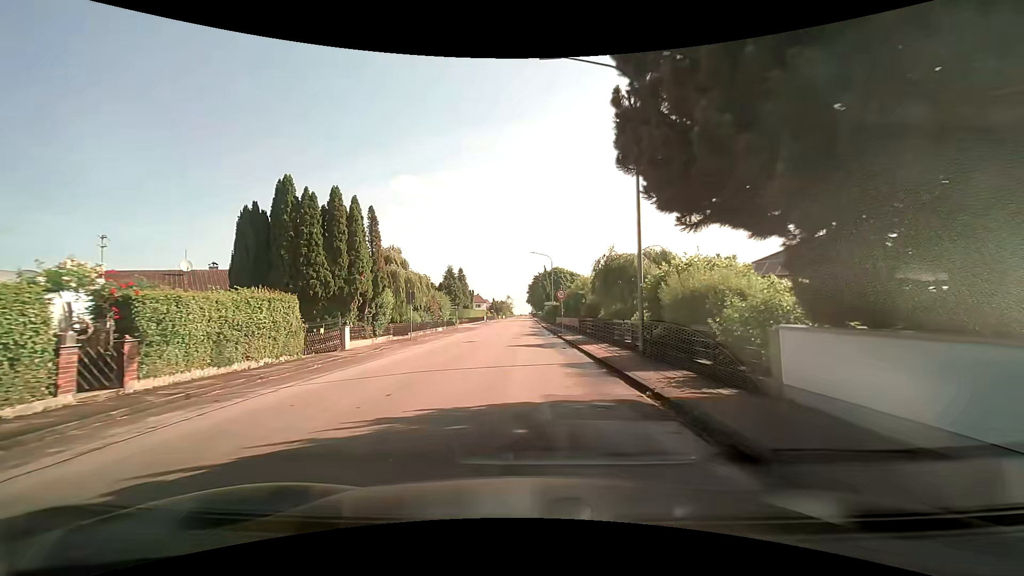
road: tertiary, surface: asphalt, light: Day
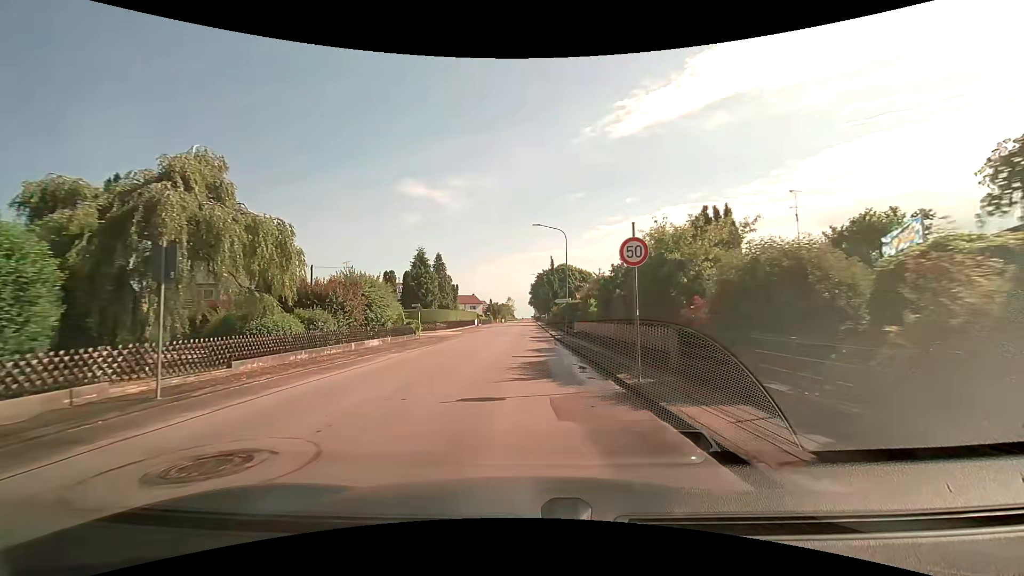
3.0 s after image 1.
(0.0, +22.1) m; 0°
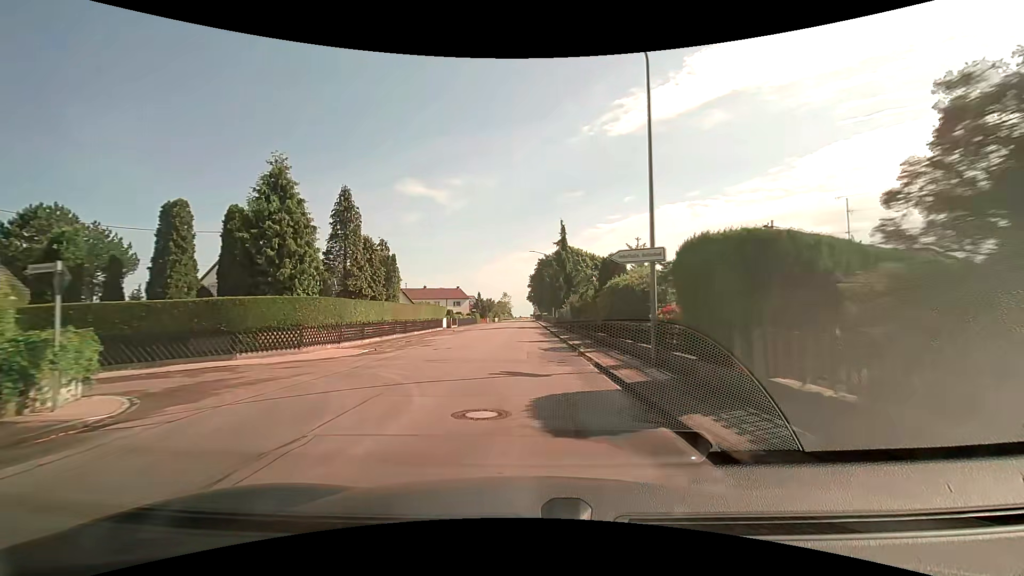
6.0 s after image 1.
(+0.1, +30.6) m; 0°
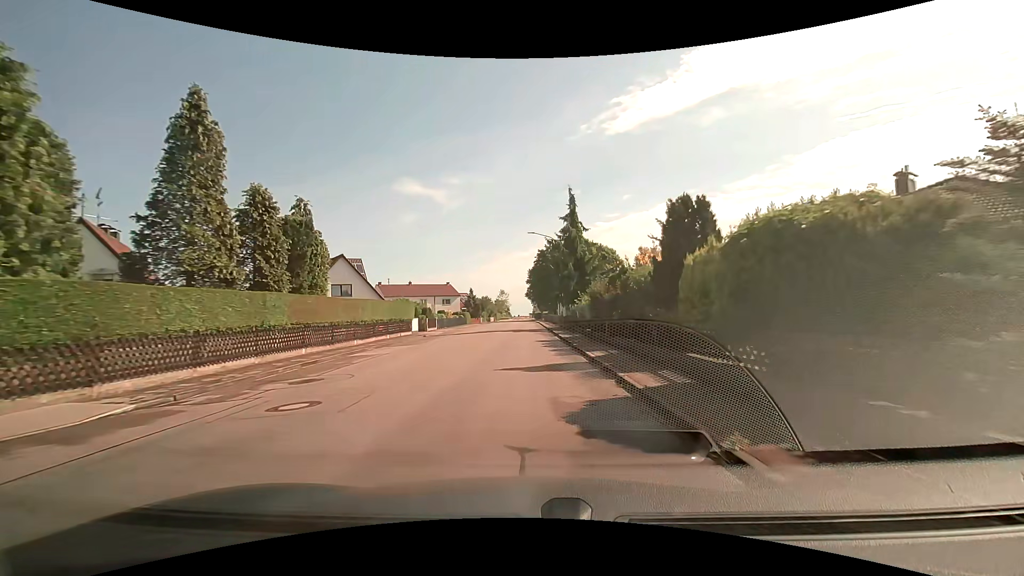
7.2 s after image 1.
(0.0, +13.5) m; 0°
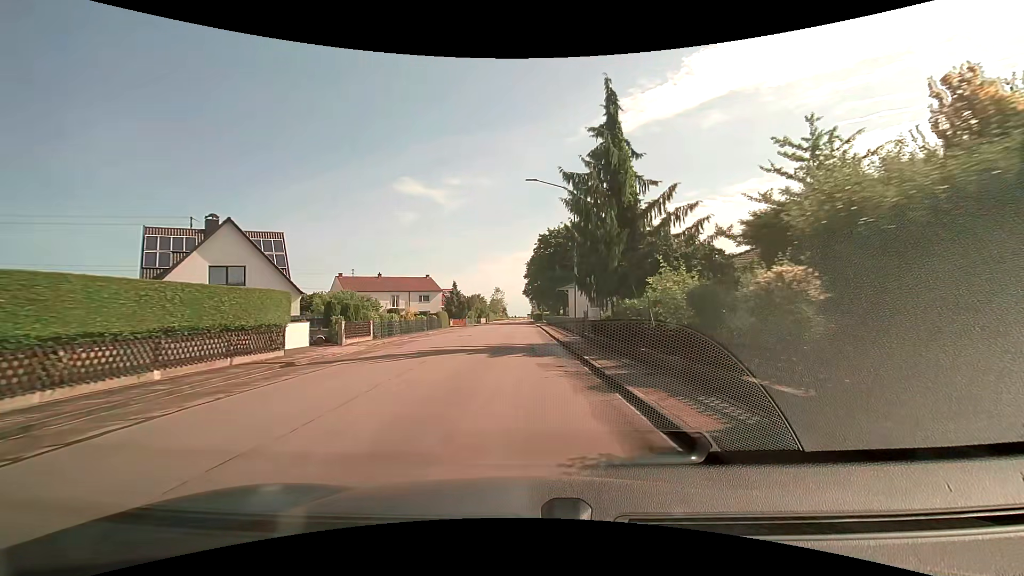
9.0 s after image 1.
(0.0, +20.0) m; 0°
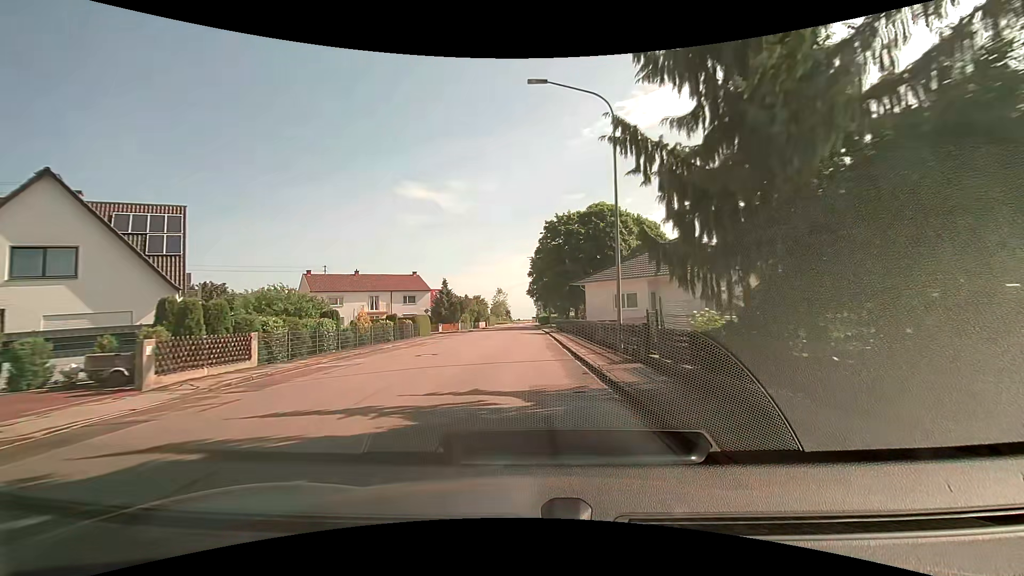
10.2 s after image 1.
(0.0, +13.1) m; 0°
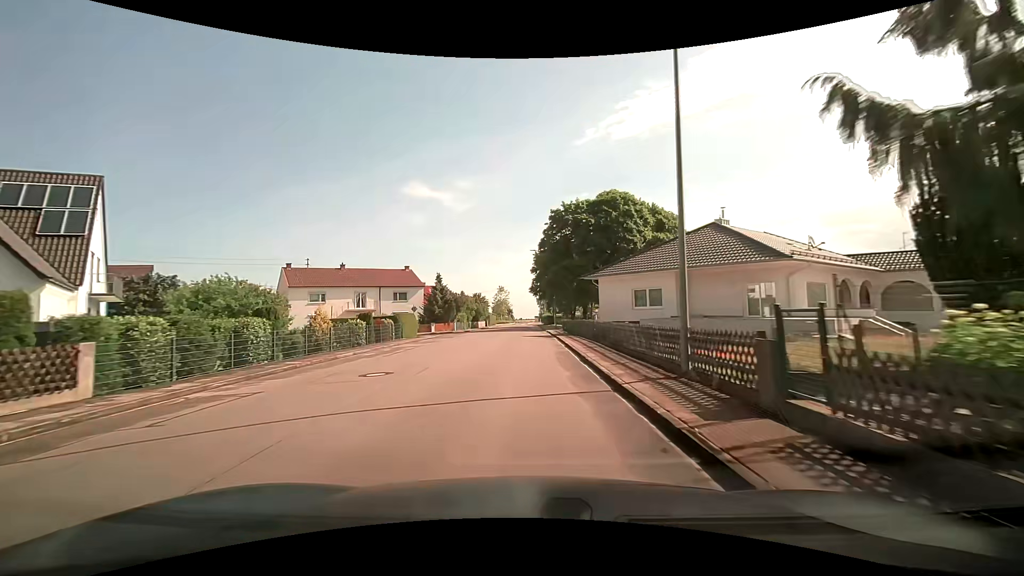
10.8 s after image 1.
(0.0, +6.5) m; -1°
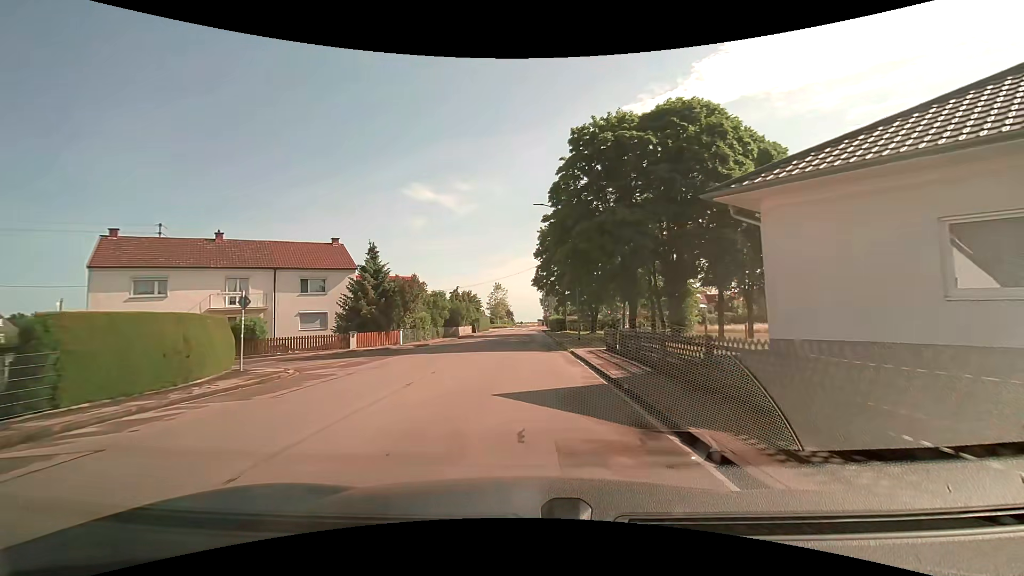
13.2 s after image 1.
(+0.1, +26.1) m; 0°
(0, +10) (0, +20) (0, +30) (0, +40) (0, +50) (0, +60) (0, +70) (0, +80) (0, +90) (0, +100) m
